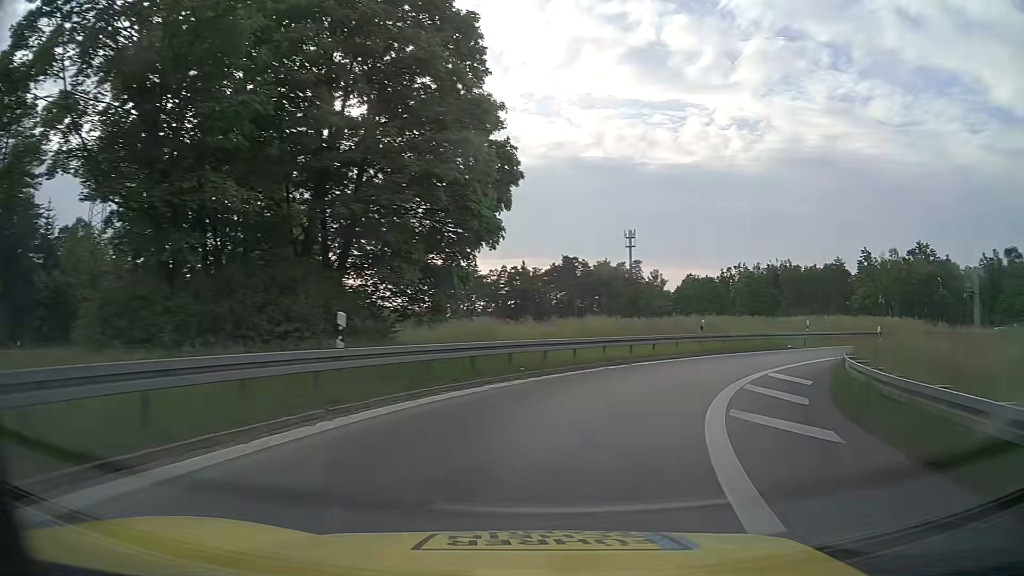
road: motorway_link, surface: asphalt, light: Day
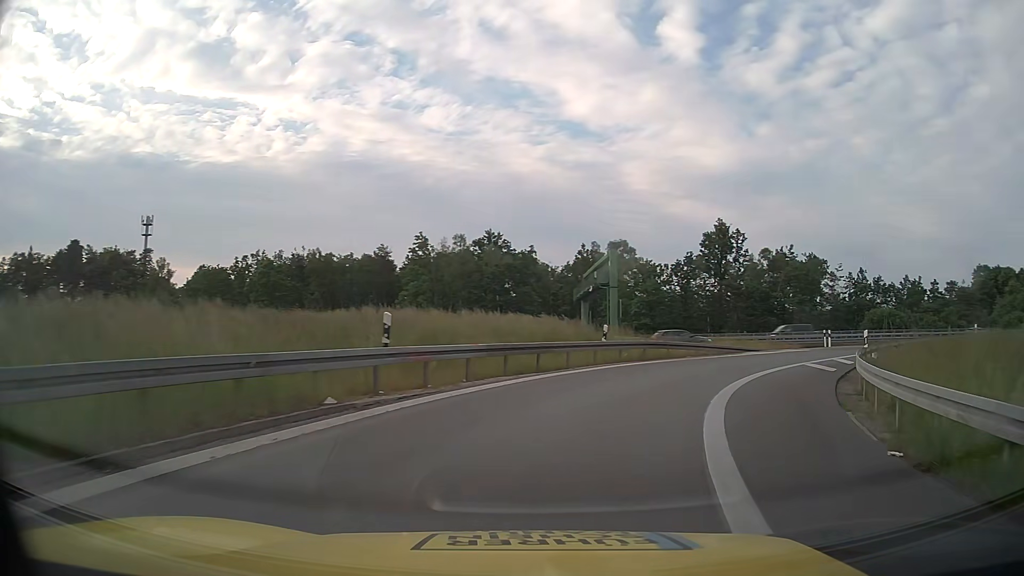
(+8.9, +25.0) m; +40°
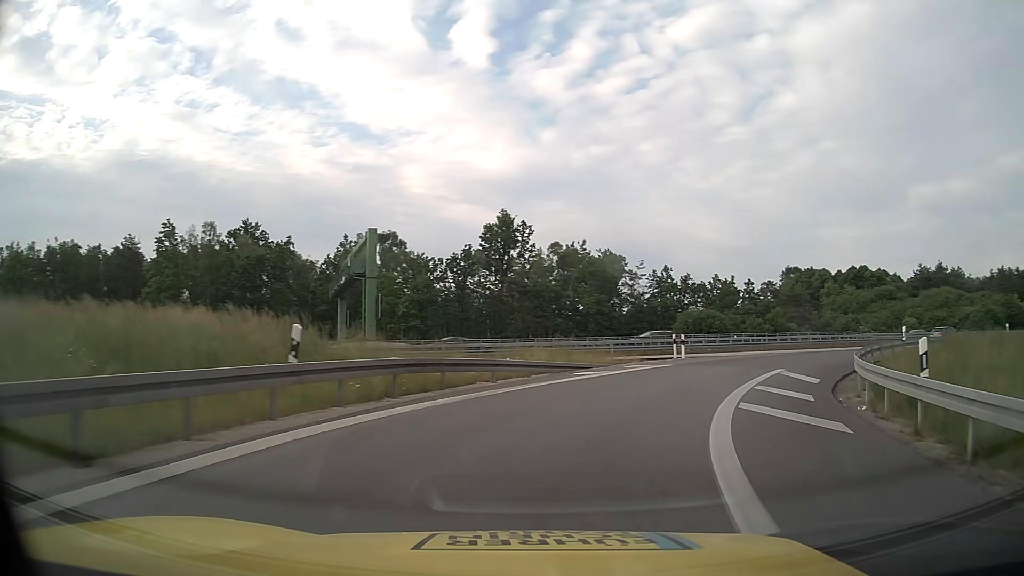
(+2.3, +13.5) m; +19°
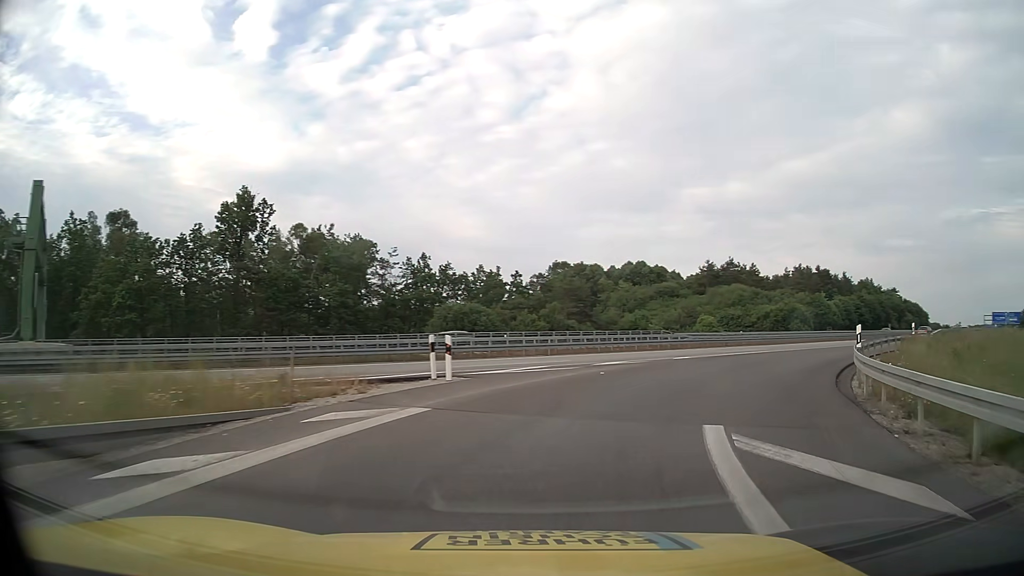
(+2.5, +13.8) m; +20°
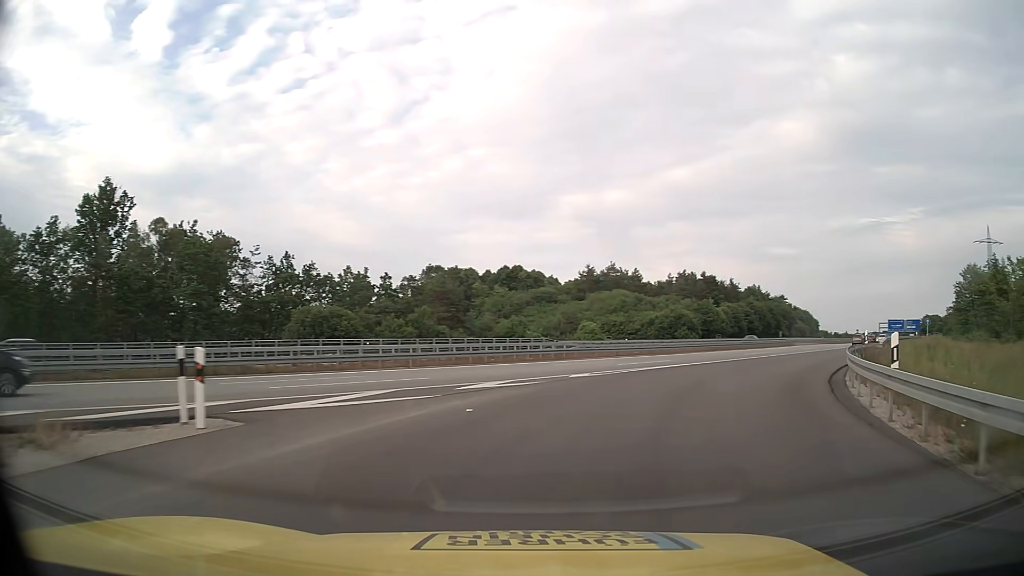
(+0.7, +7.1) m; +11°
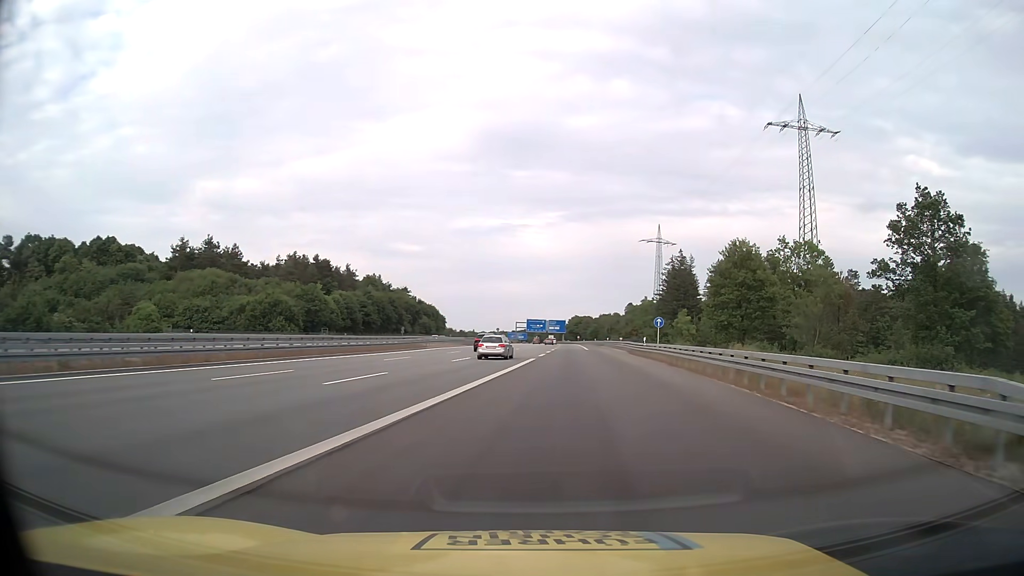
(+10.0, +28.9) m; +33°
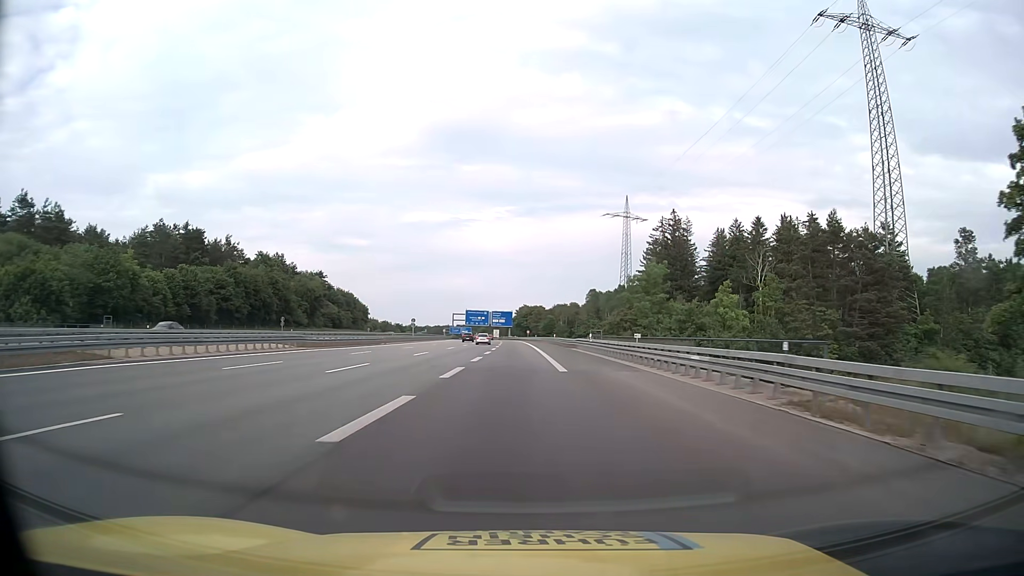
(+3.6, +51.8) m; +5°
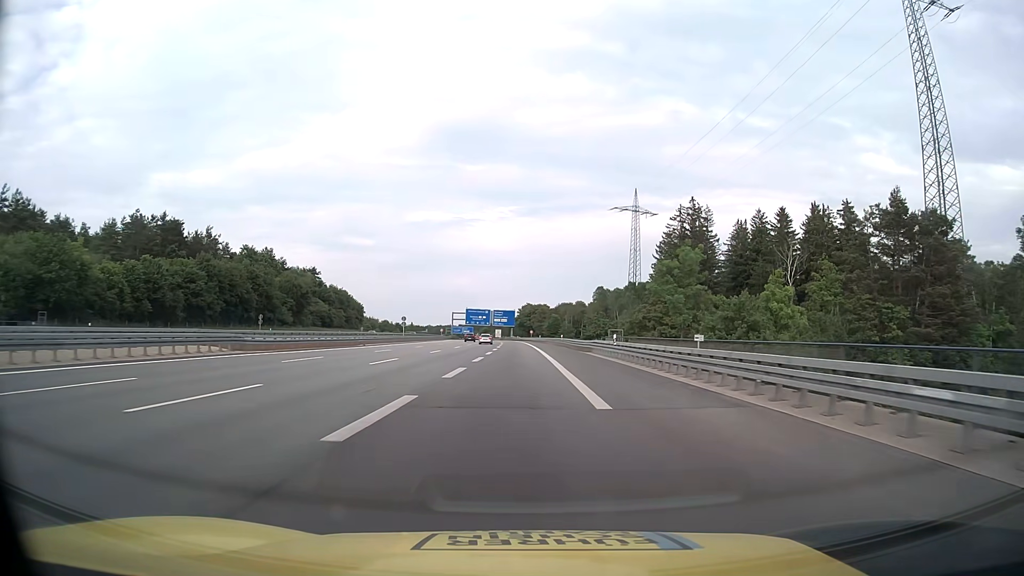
(-0.1, +12.2) m; 0°
(0, +10) (0, +20) (0, +30) (0, +40) (0, +50) (0, +60) (-1, +70) (-1, +80) (-1, +90) (-1, +100) m
